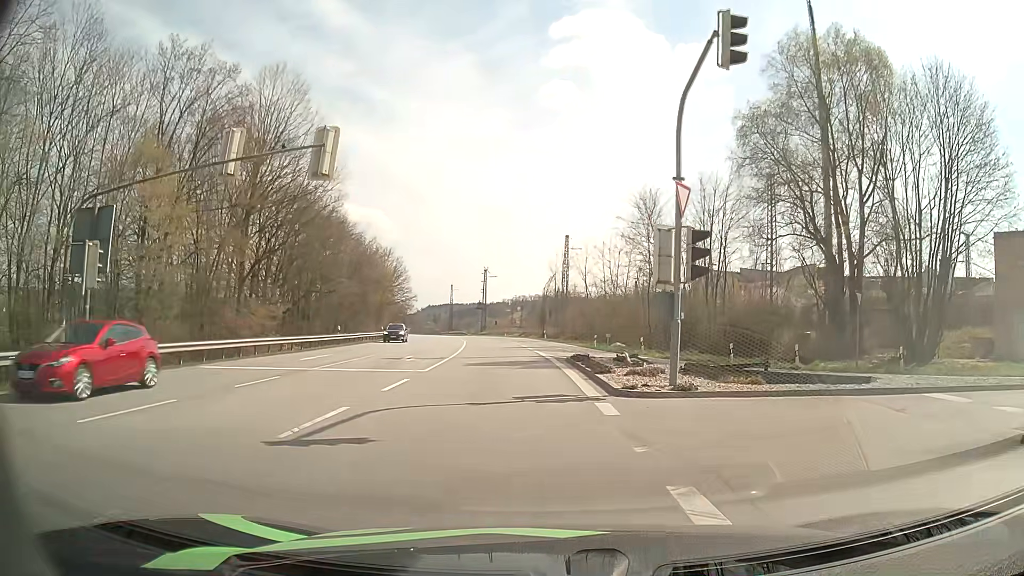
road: primary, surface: asphalt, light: Day
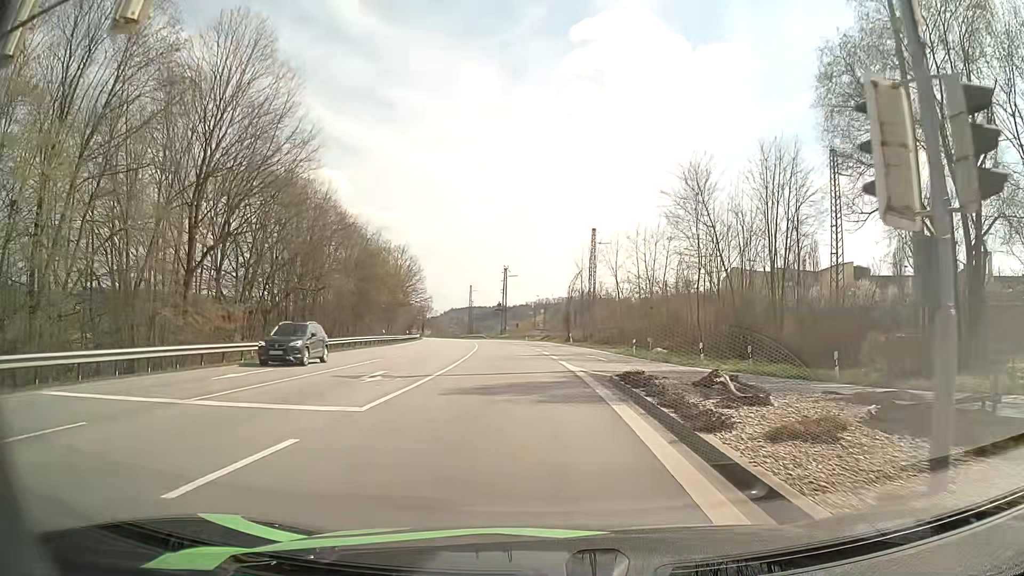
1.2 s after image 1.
(-0.3, +9.5) m; -3°
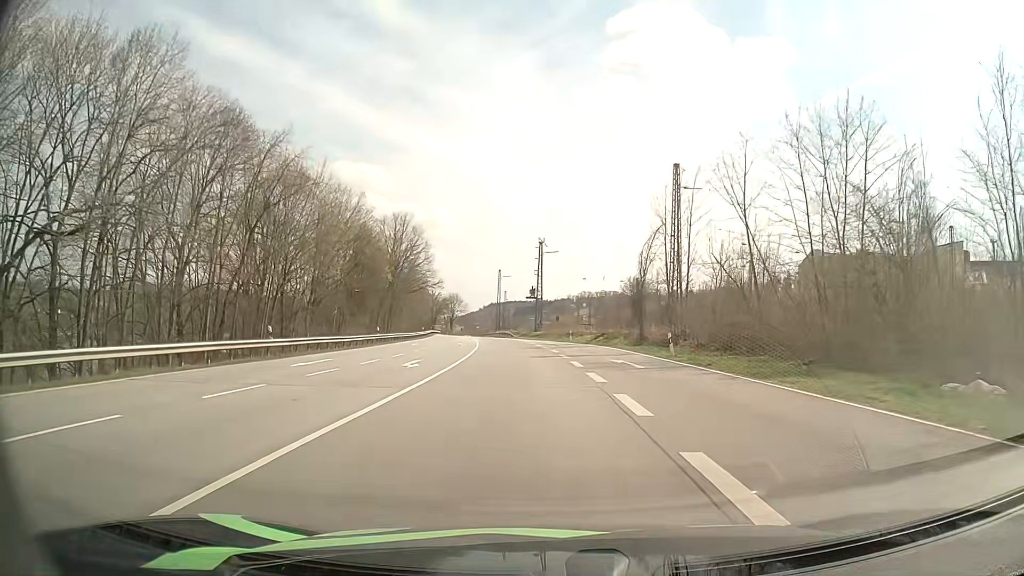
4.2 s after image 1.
(-1.0, +34.0) m; -4°
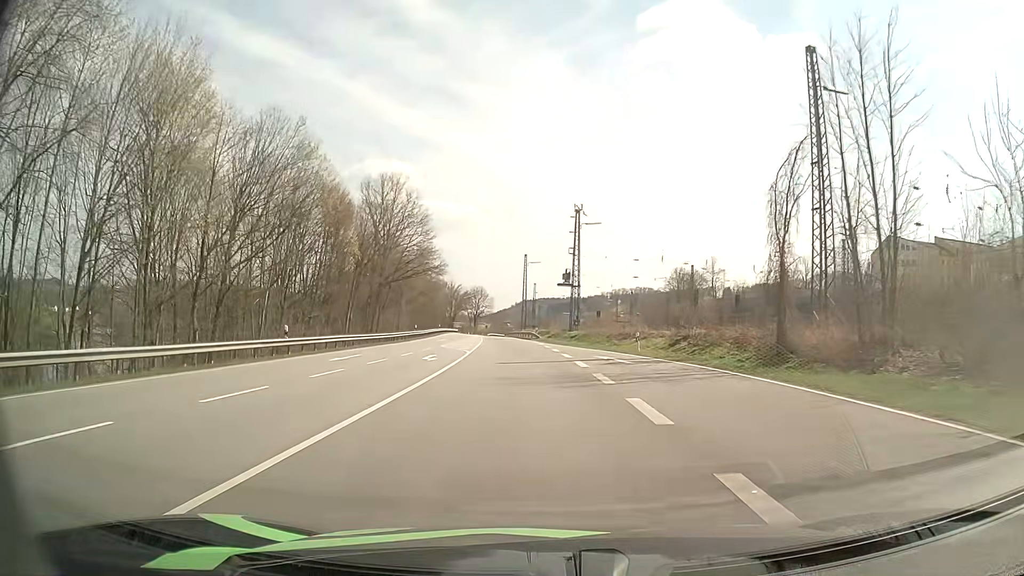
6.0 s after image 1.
(-0.4, +25.4) m; -3°
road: tertiary
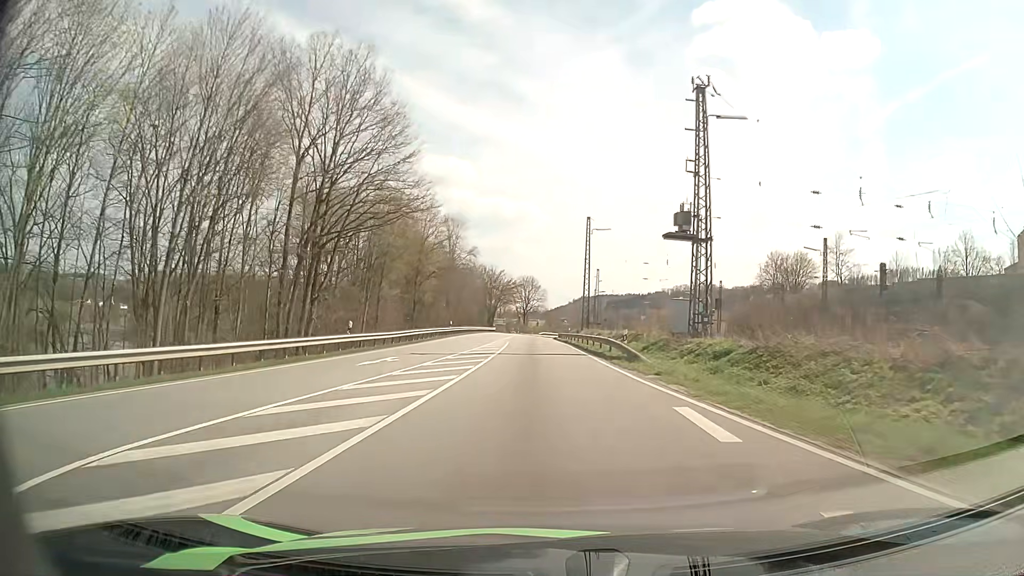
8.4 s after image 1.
(-1.5, +37.7) m; -5°
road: primary
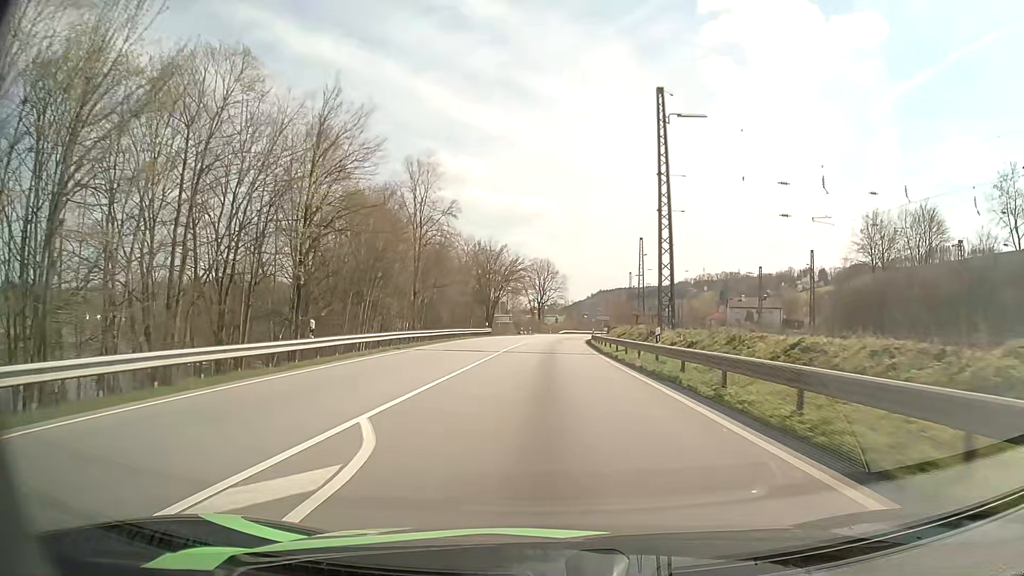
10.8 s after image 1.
(-0.8, +41.3) m; -2°
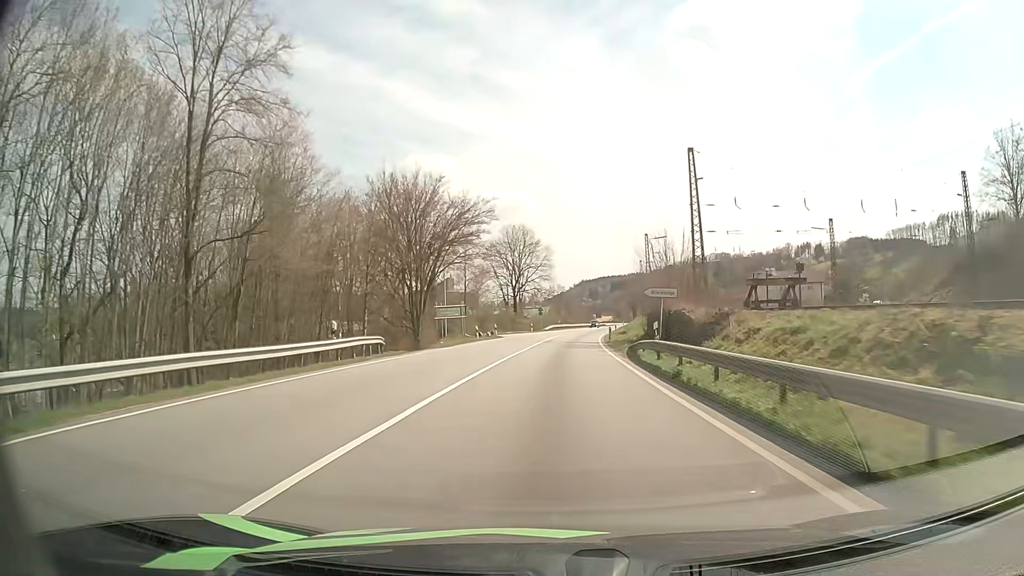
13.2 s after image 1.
(+0.3, +44.1) m; +1°
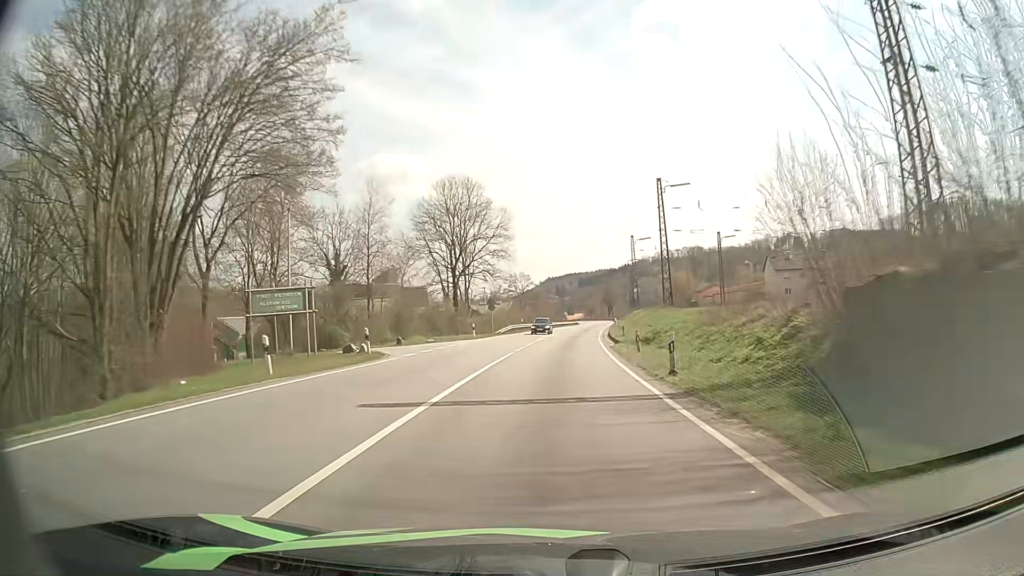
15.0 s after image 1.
(+0.8, +34.1) m; +3°
(0, +10) (0, +20) (+1, +30) (+1, +40) (+2, +50) (+3, +60) (+4, +70) (+5, +80) (+6, +90) (+7, +100) m
